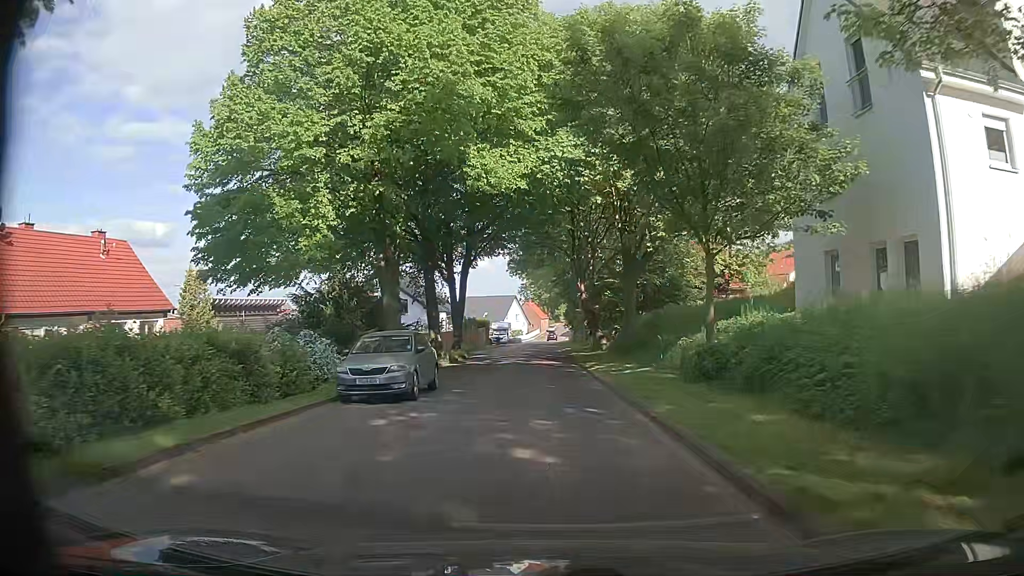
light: Day
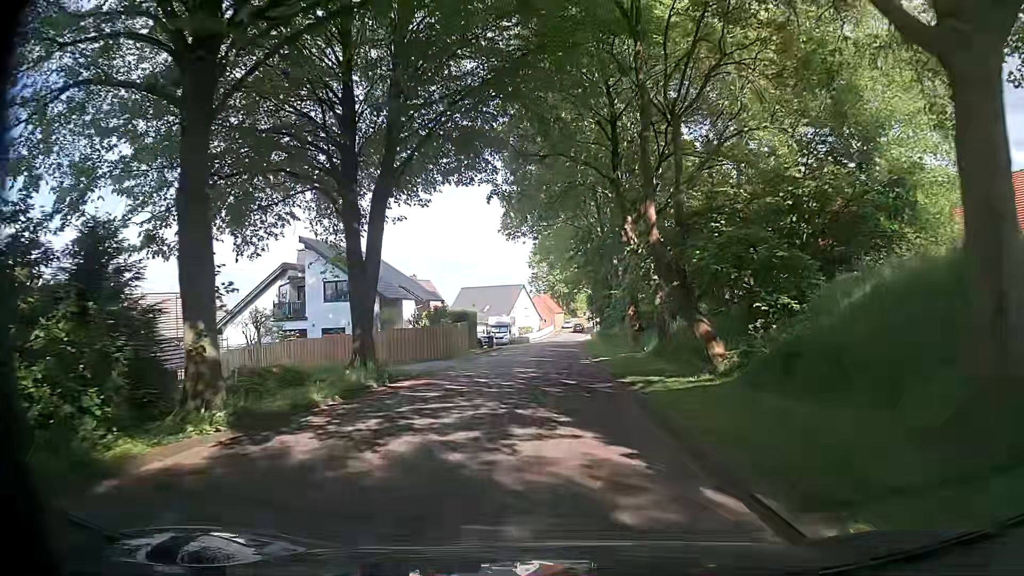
(+0.1, +24.2) m; 0°
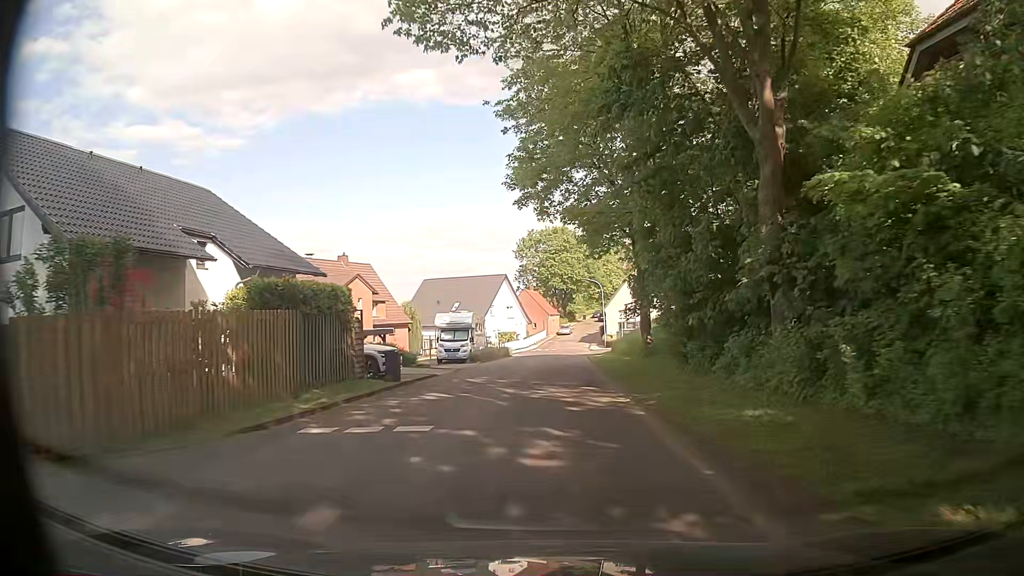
(-0.3, +30.0) m; 0°
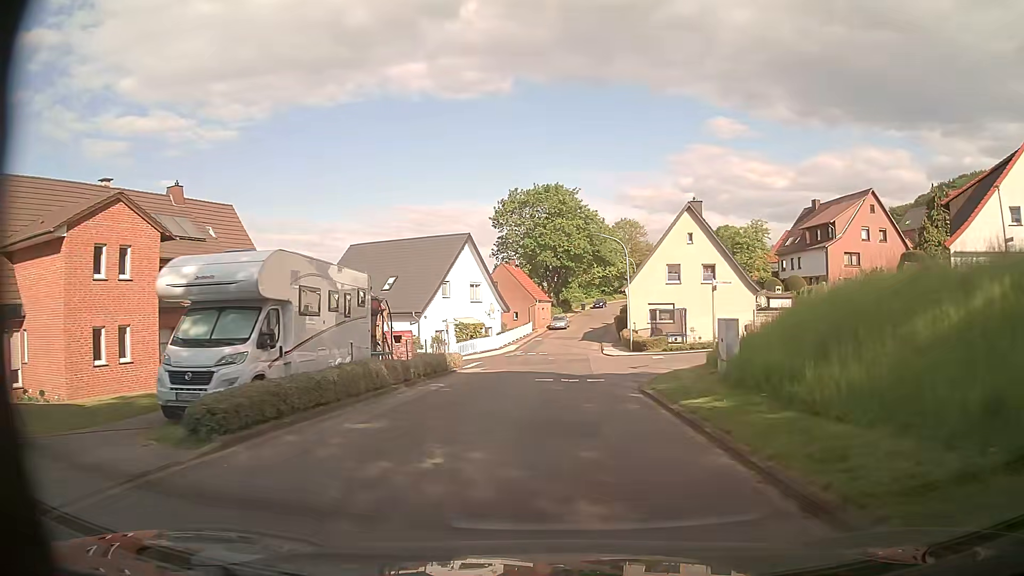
(+0.2, +30.0) m; +1°
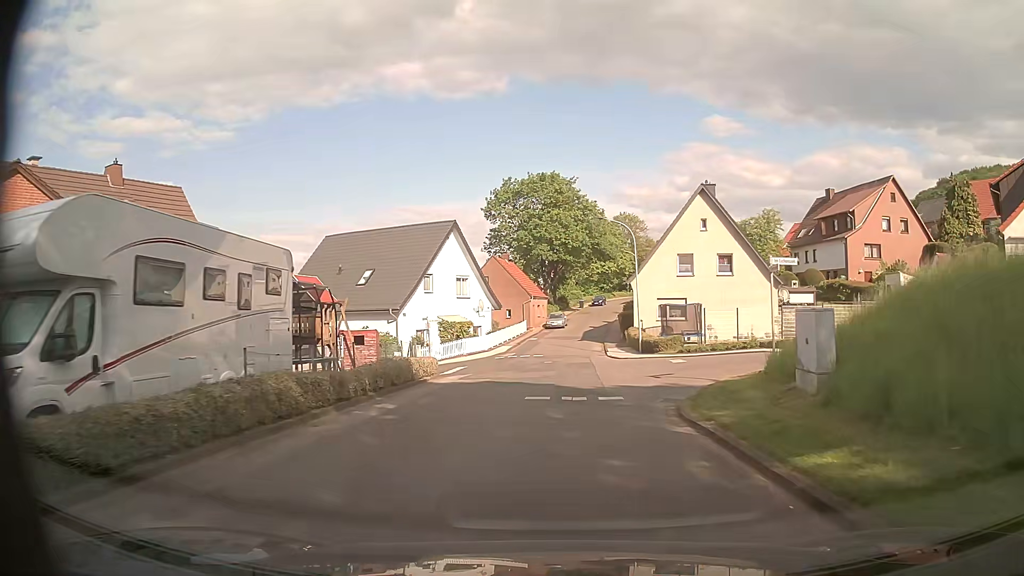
(+0.1, +5.8) m; +1°
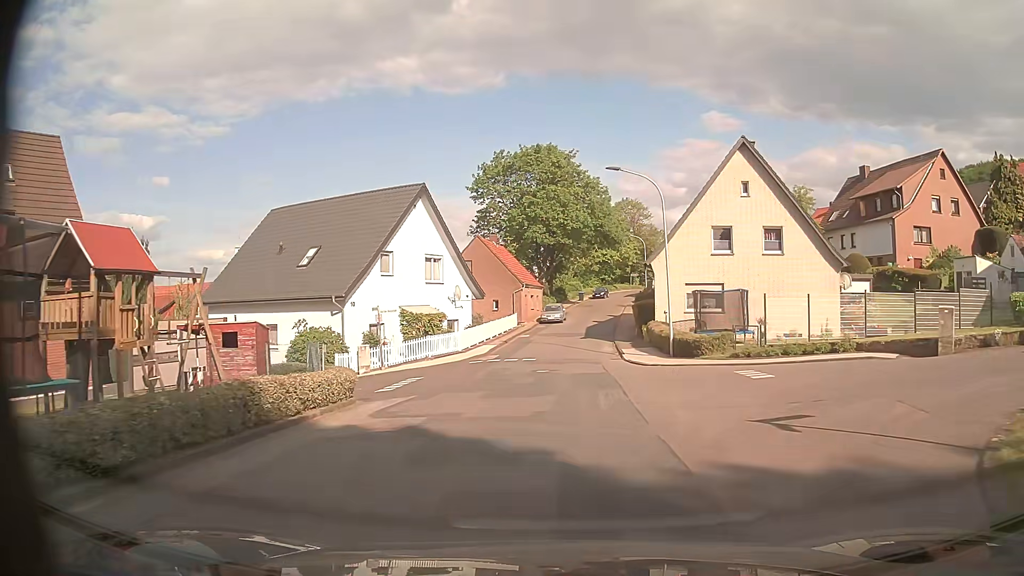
(+0.1, +10.3) m; 0°
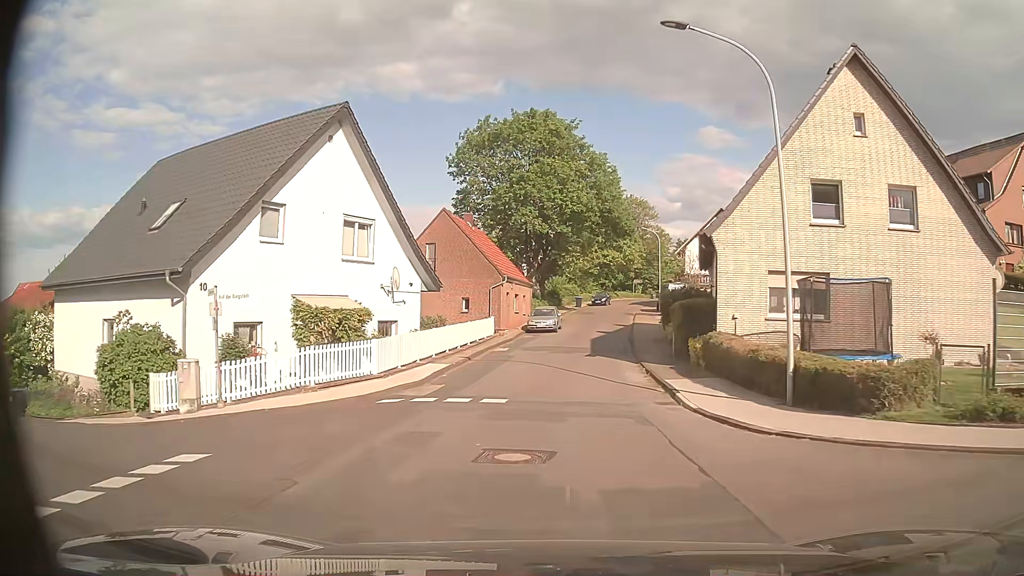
(0.0, +14.3) m; 0°
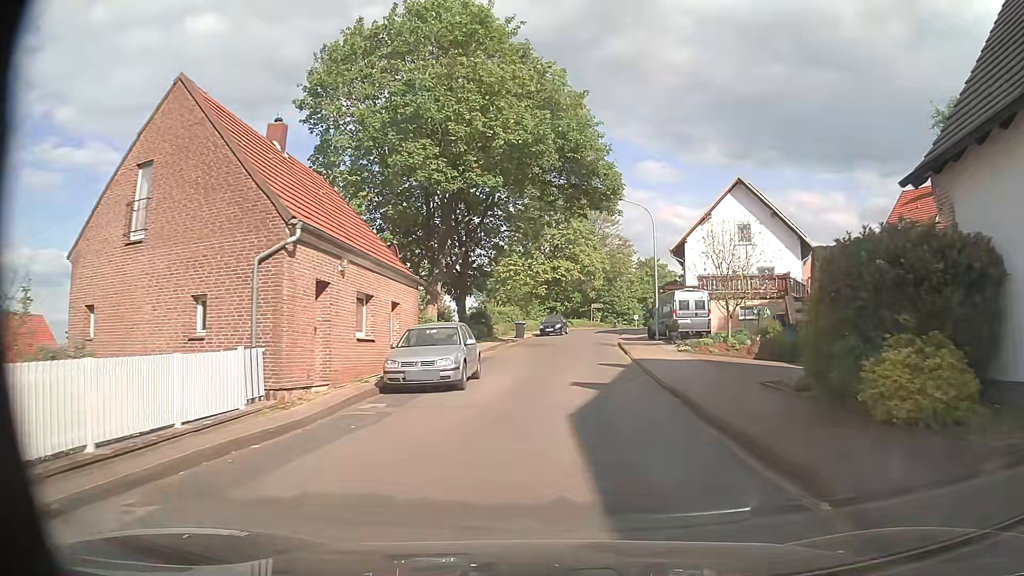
(+1.1, +25.2) m; +5°
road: residential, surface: asphalt
